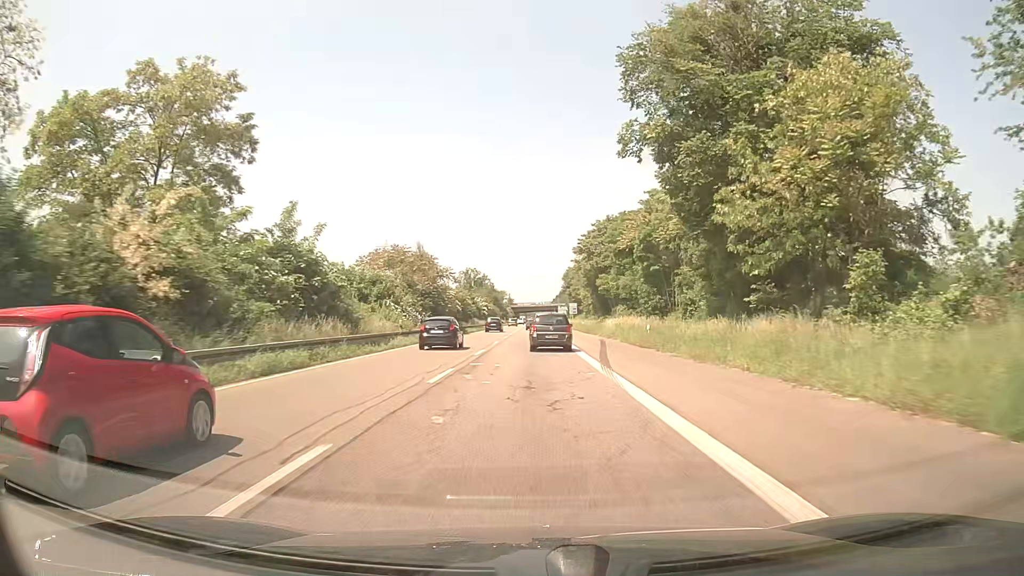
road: trunk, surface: asphalt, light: Day
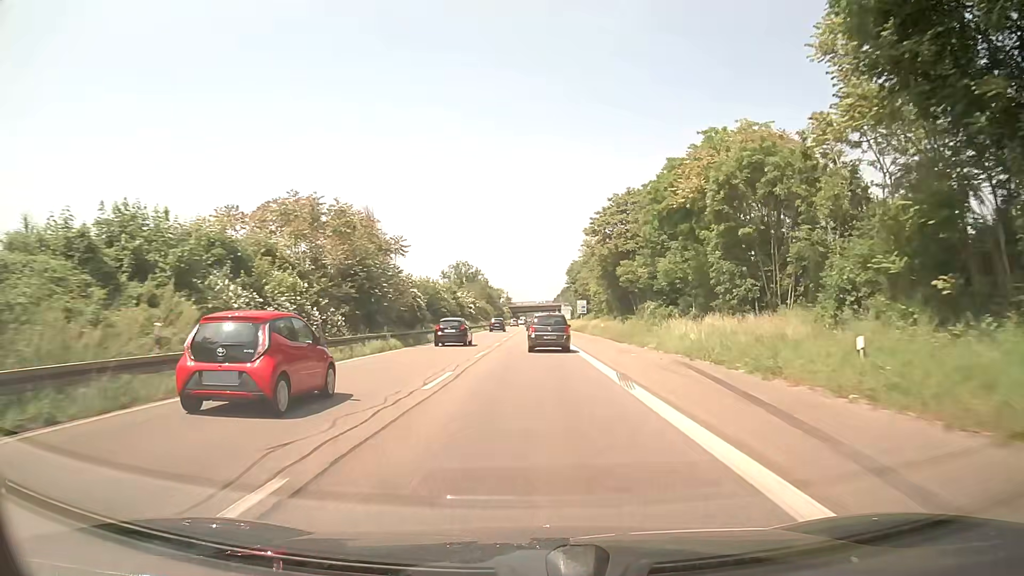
(0.0, +24.2) m; 0°
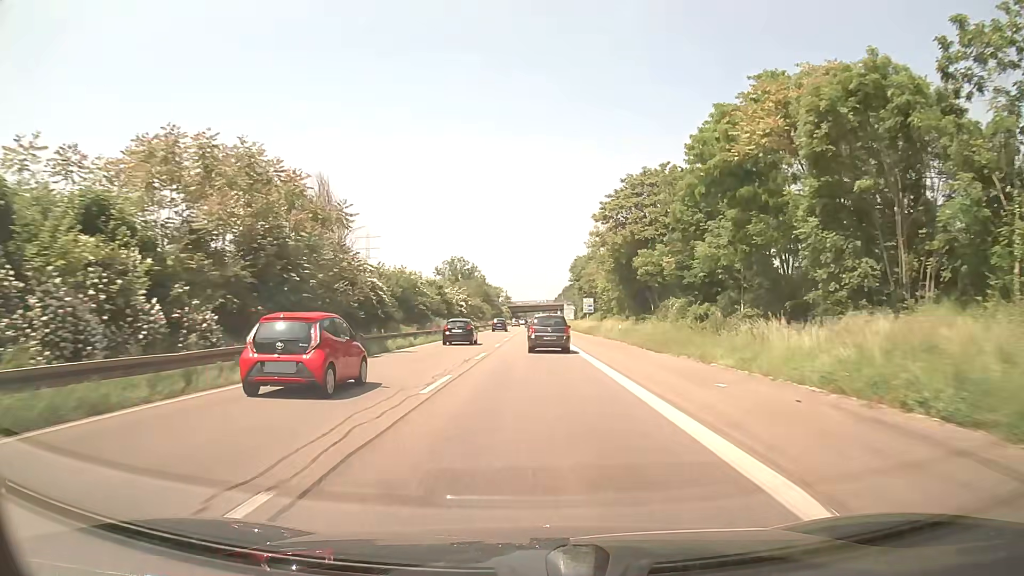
(0.0, +12.2) m; 0°
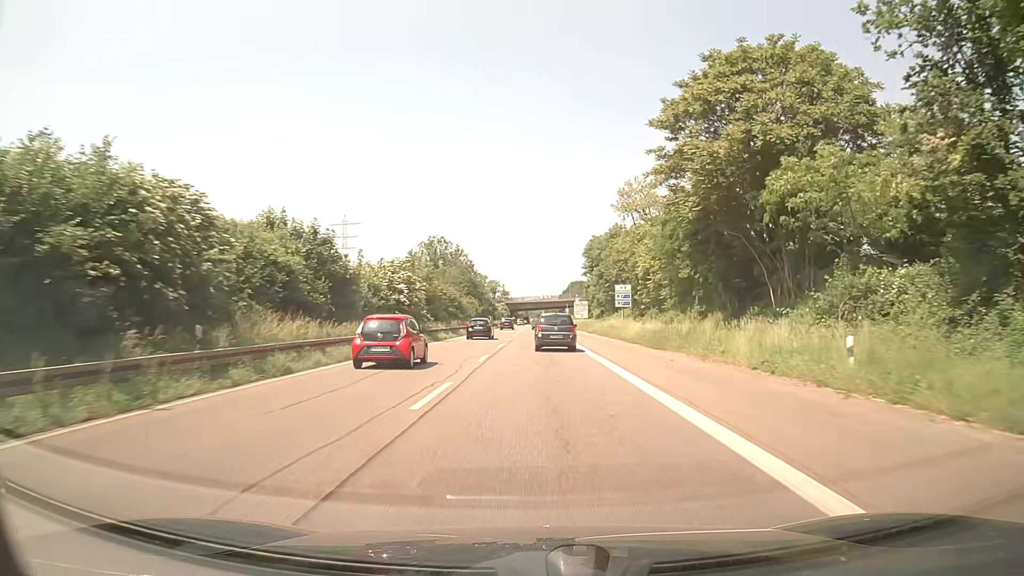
(0.0, +36.7) m; 0°
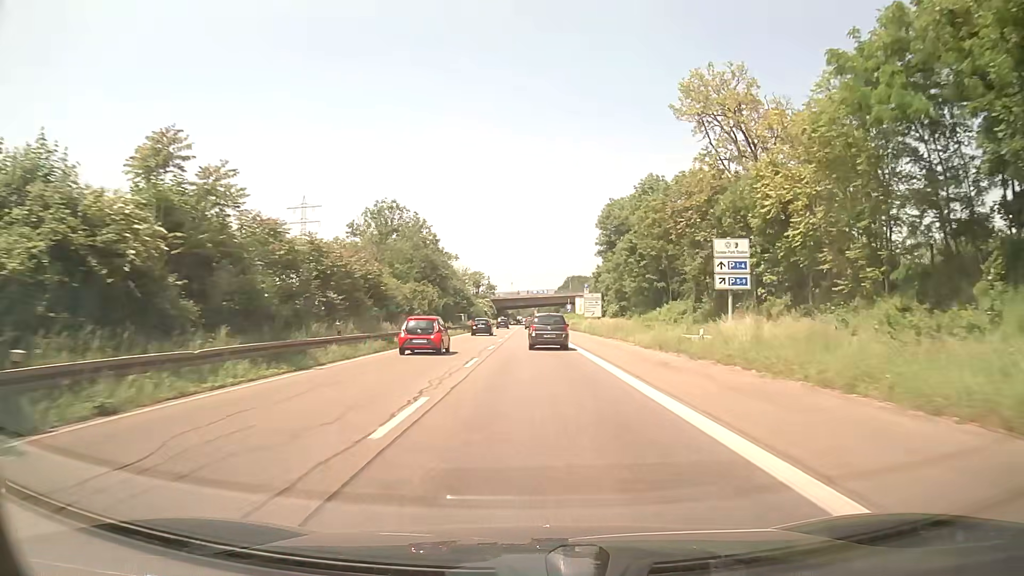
(+0.2, +36.9) m; +1°
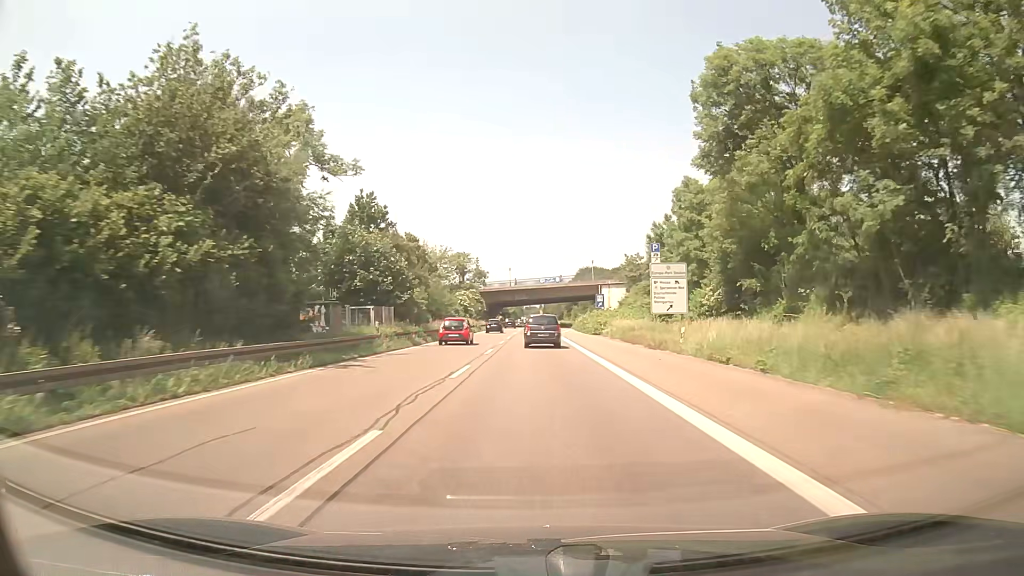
(0.0, +49.2) m; 0°
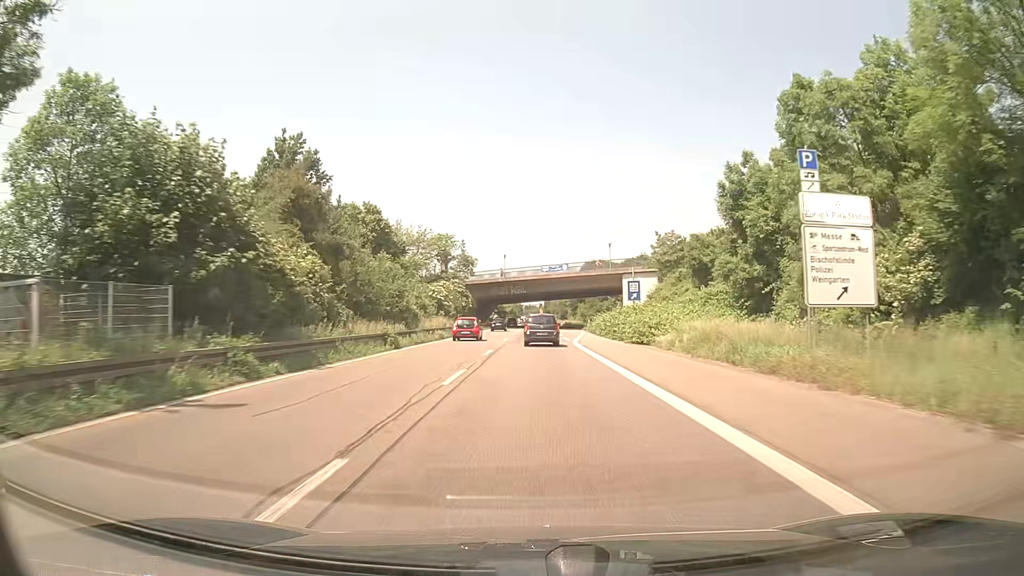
(-0.1, +25.0) m; 0°
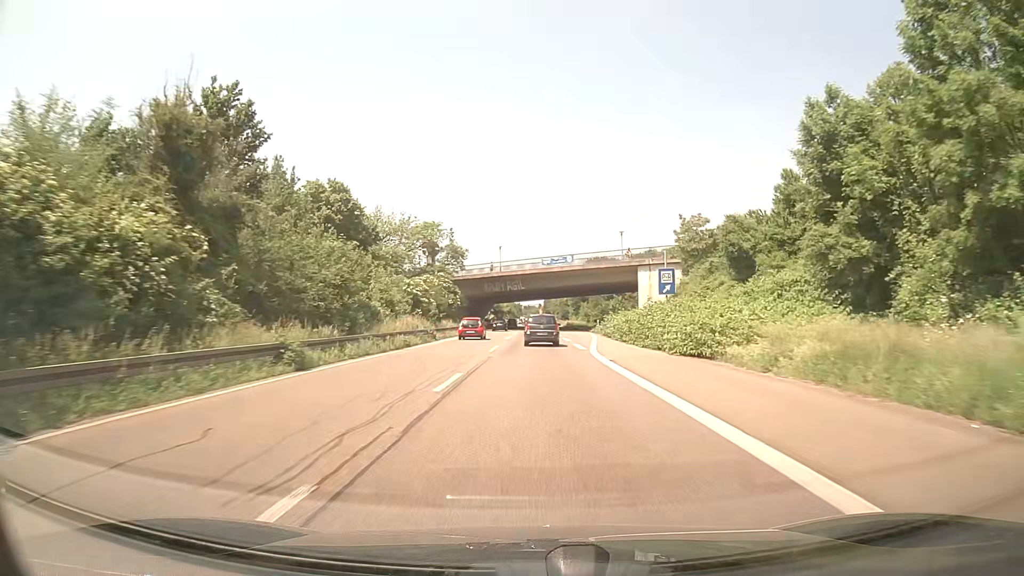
(0.0, +12.6) m; 0°
(0, +10) (0, +20) (0, +30) (0, +40) (0, +50) (0, +60) (0, +70) (0, +80) (0, +90) (0, +100) m
